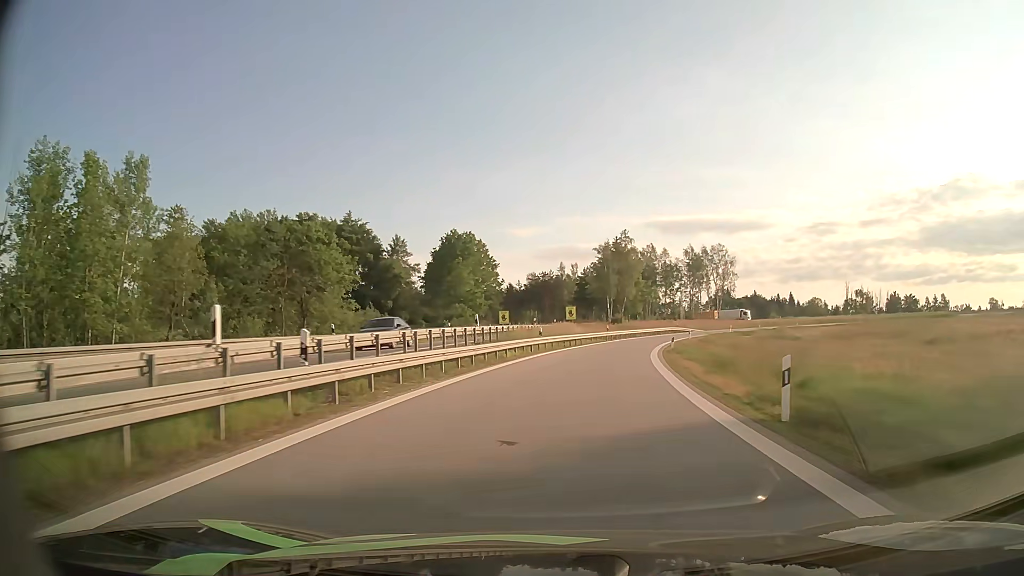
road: motorway_link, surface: asphalt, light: Day
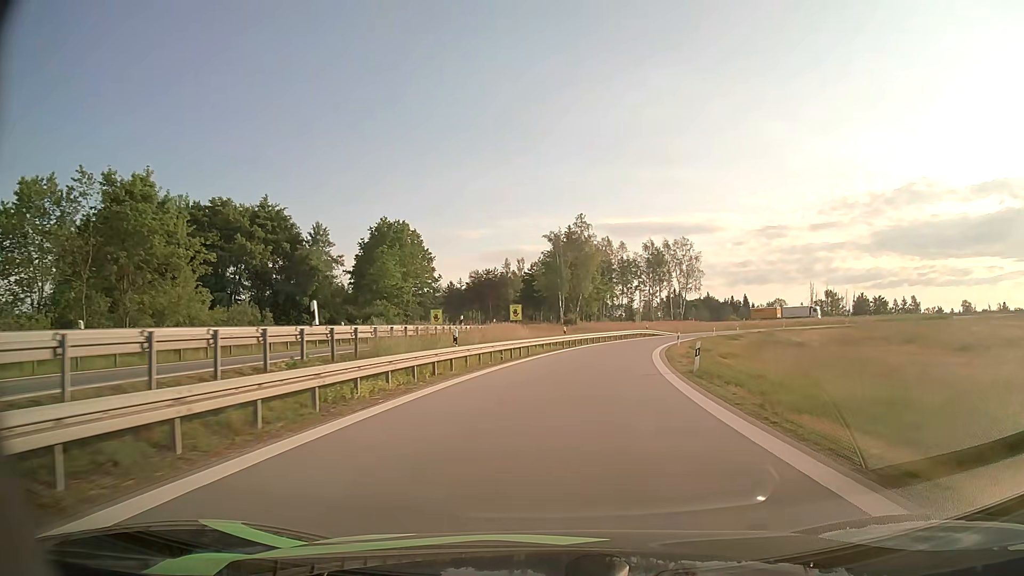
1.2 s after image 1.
(+0.6, +16.9) m; +4°
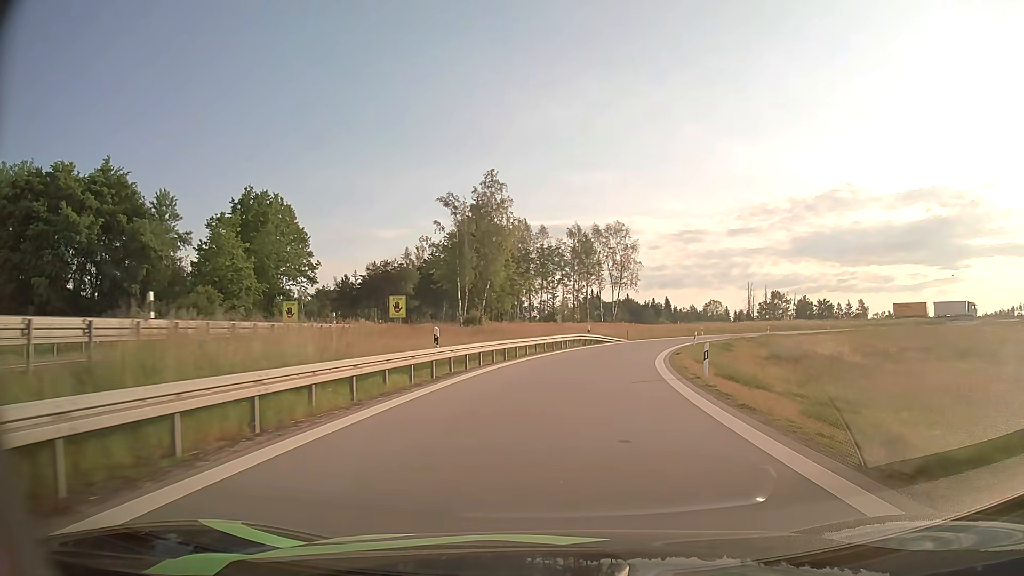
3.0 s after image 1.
(+1.6, +25.6) m; +7°
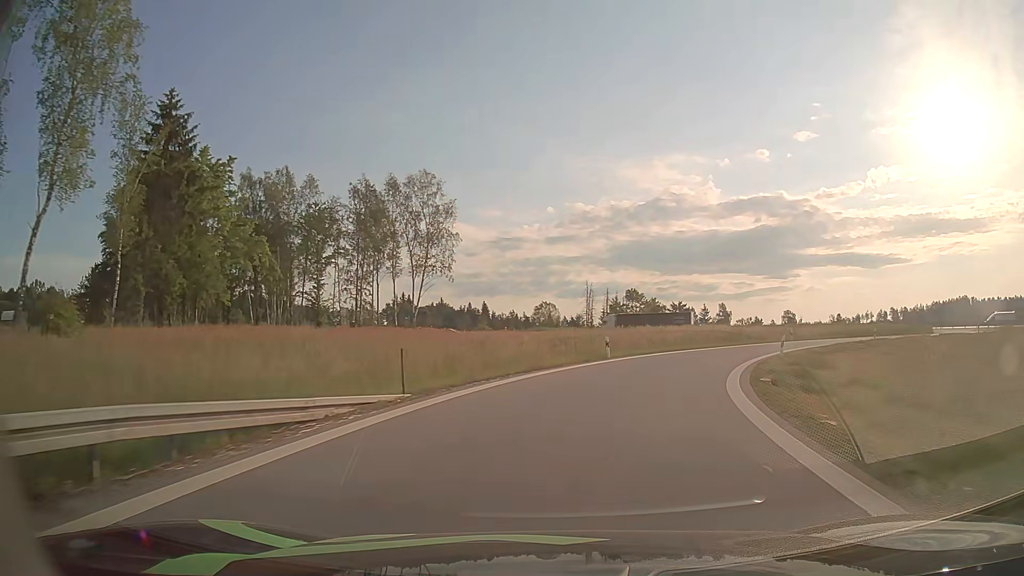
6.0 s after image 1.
(+5.4, +41.9) m; +16°
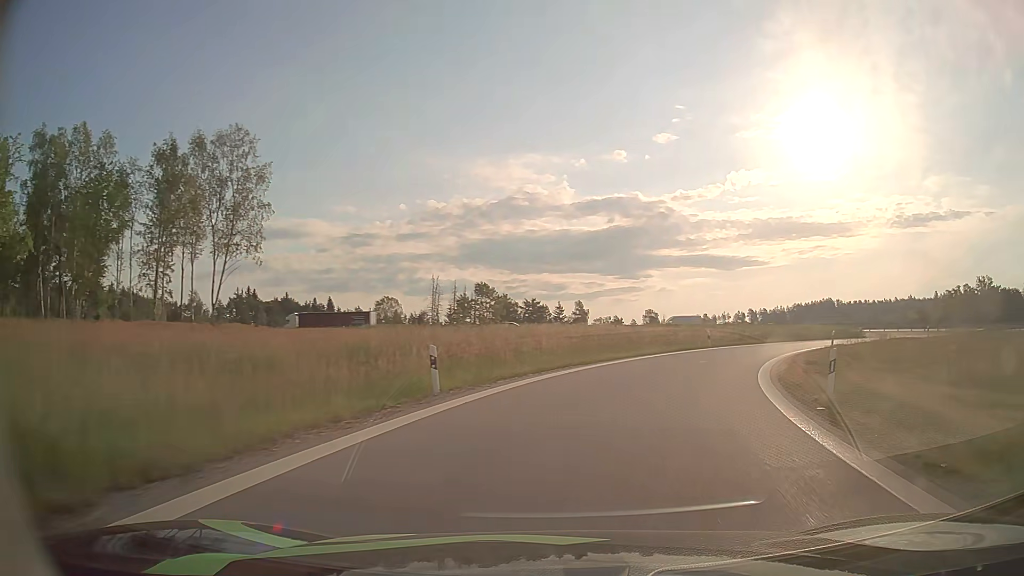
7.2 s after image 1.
(+1.5, +15.8) m; +12°
(+1, +10) (+4, +20) (+8, +29) (+14, +37) (+20, +44) (+28, +51) (+36, +57) (+45, +61) (+55, +64) (+64, +65) m
